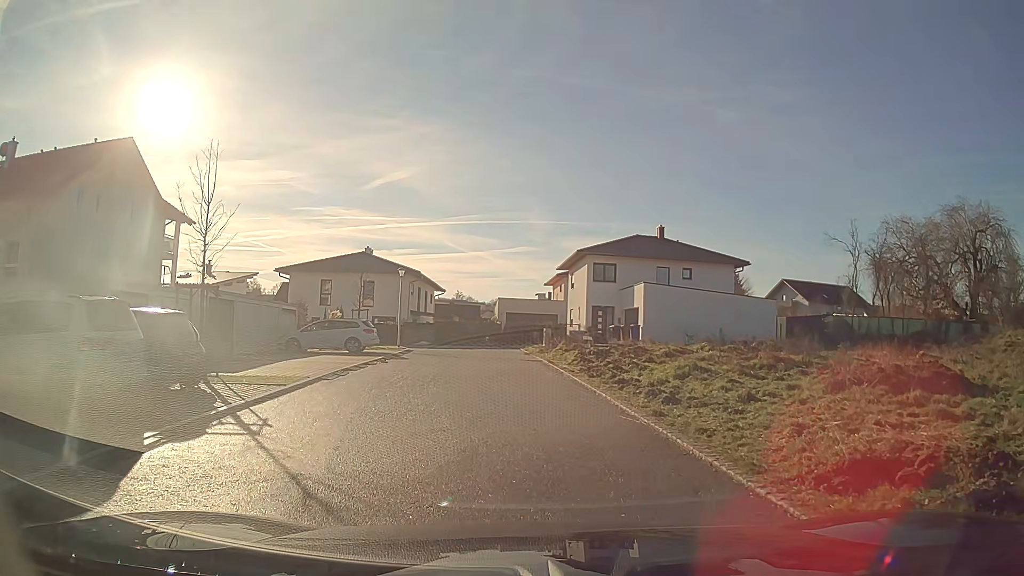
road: residential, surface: asphalt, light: Day
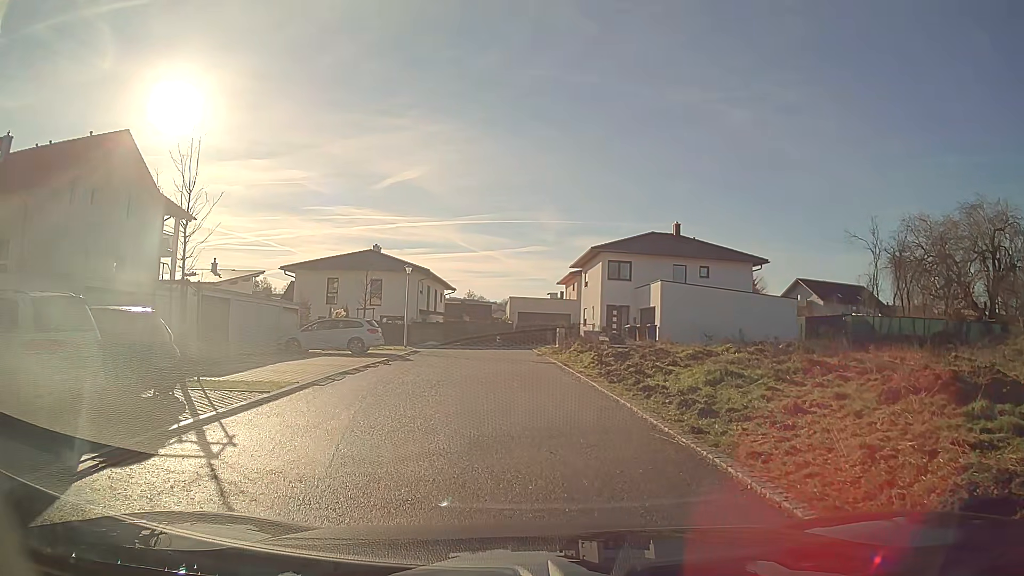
(0.0, +1.5) m; -1°
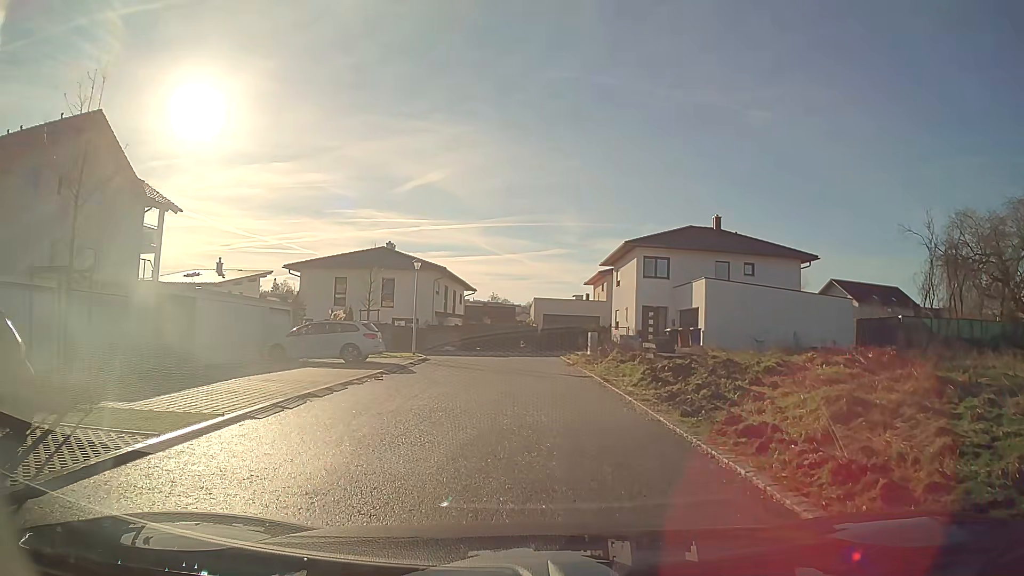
(-0.1, +4.6) m; -2°
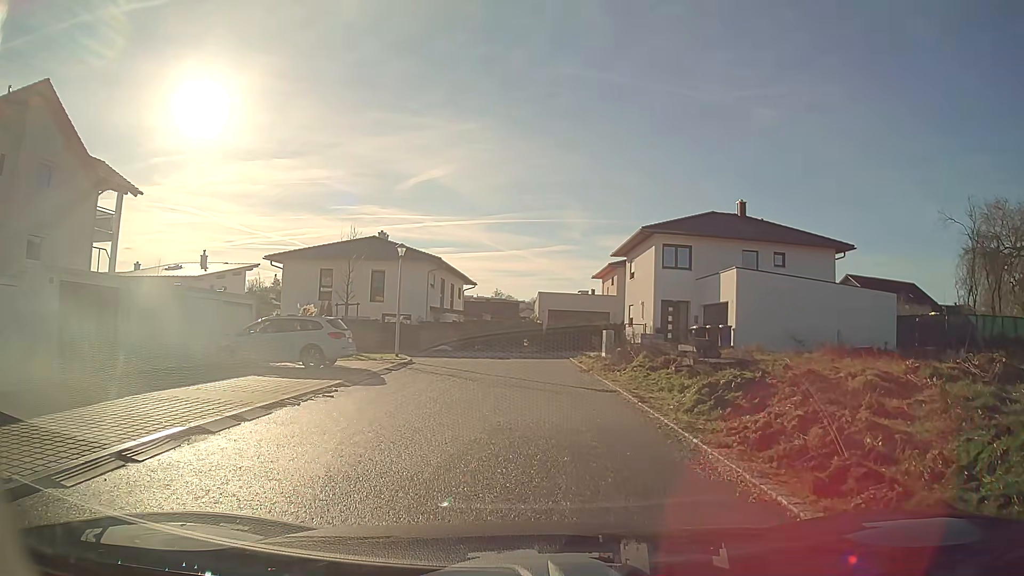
(0.0, +4.6) m; 0°
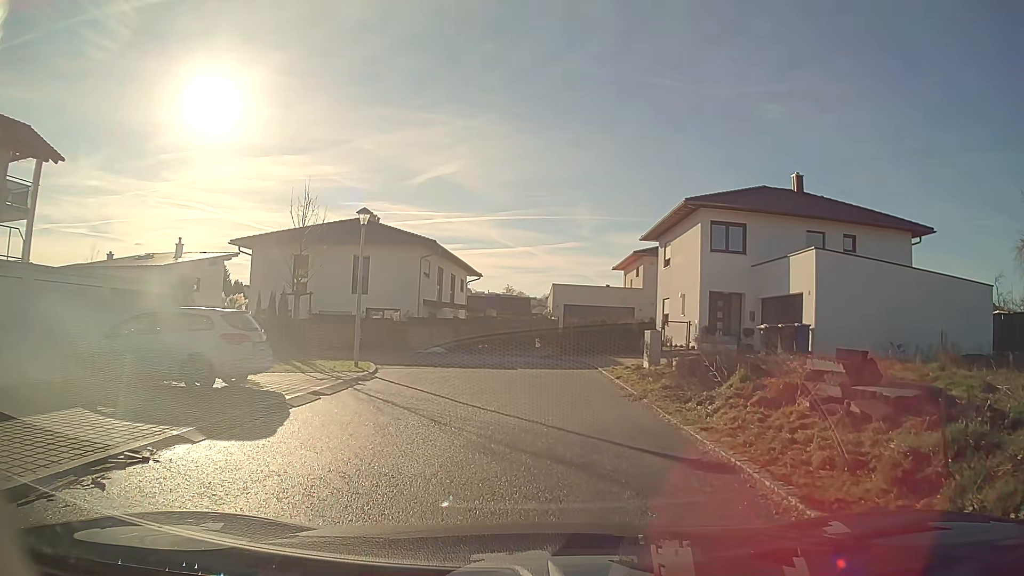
(0.0, +7.4) m; -1°
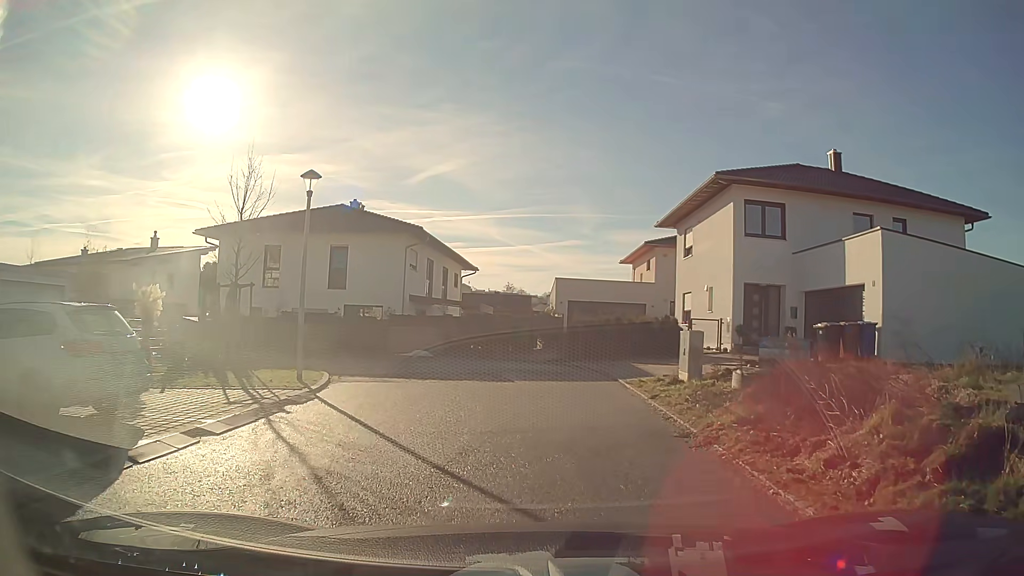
(0.0, +4.5) m; 0°
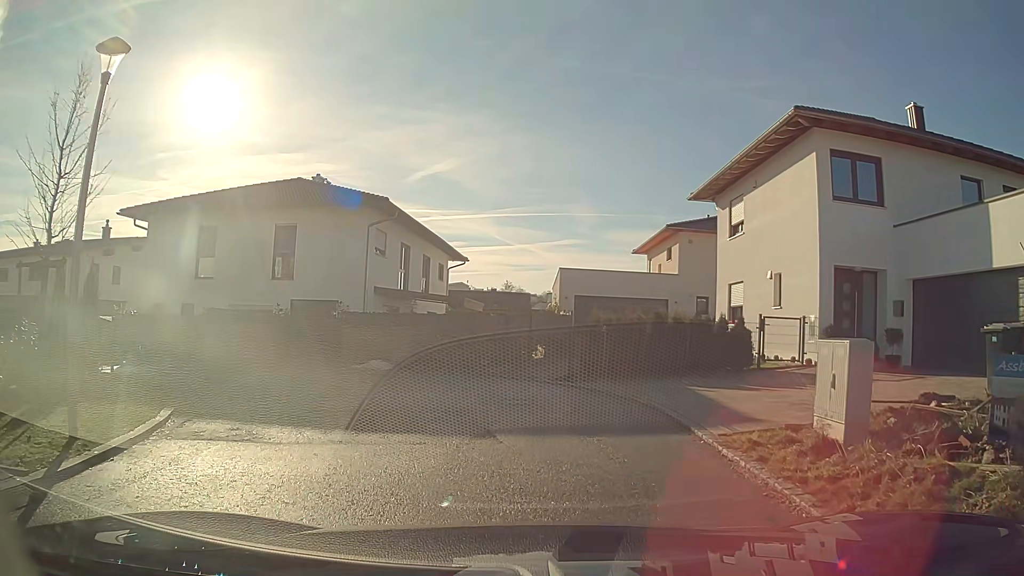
(0.0, +7.3) m; 0°
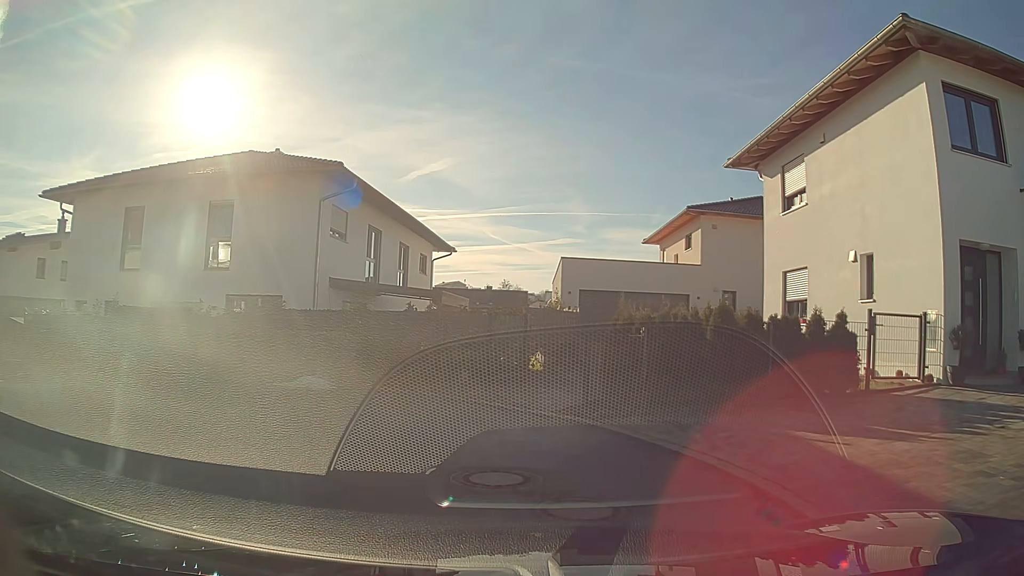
(0.0, +5.5) m; -1°
(-3, +9) (-11, +14) (-21, +15) (-31, +15) (-41, +16) (-51, +17) (-61, +17) (-71, +18) (-81, +19) (-91, +19) m
